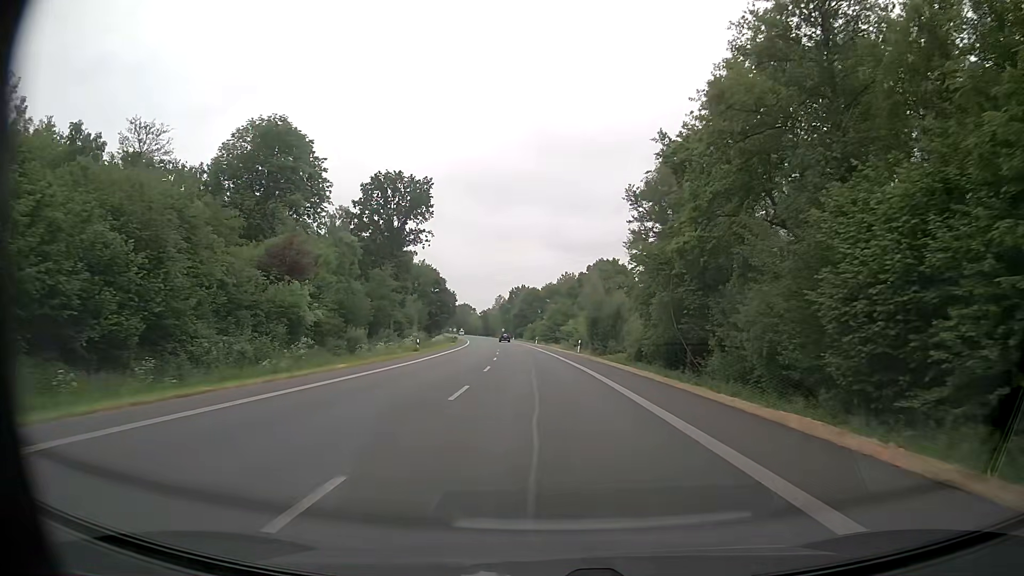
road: primary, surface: asphalt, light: Day
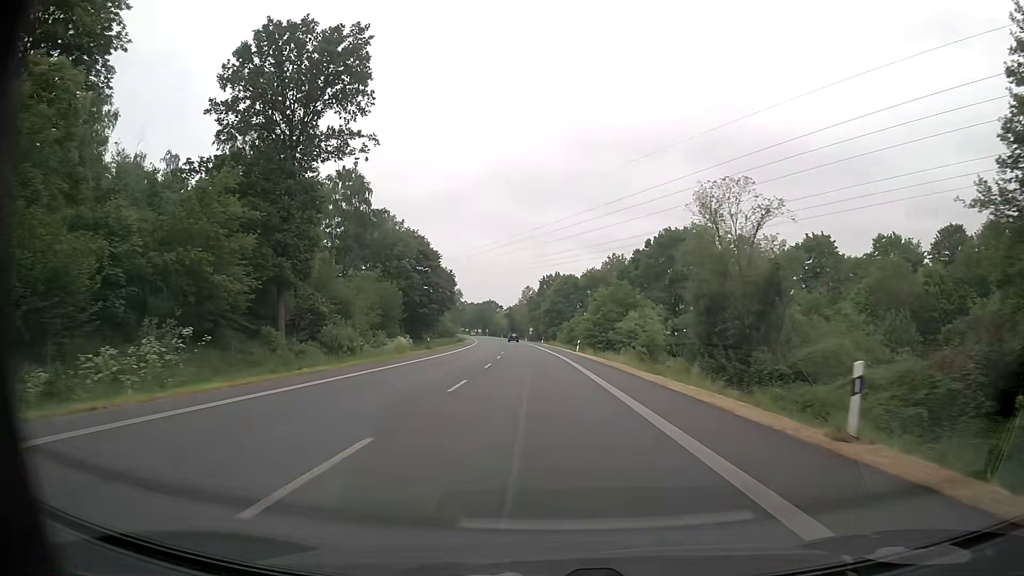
(-1.2, +45.0) m; -3°
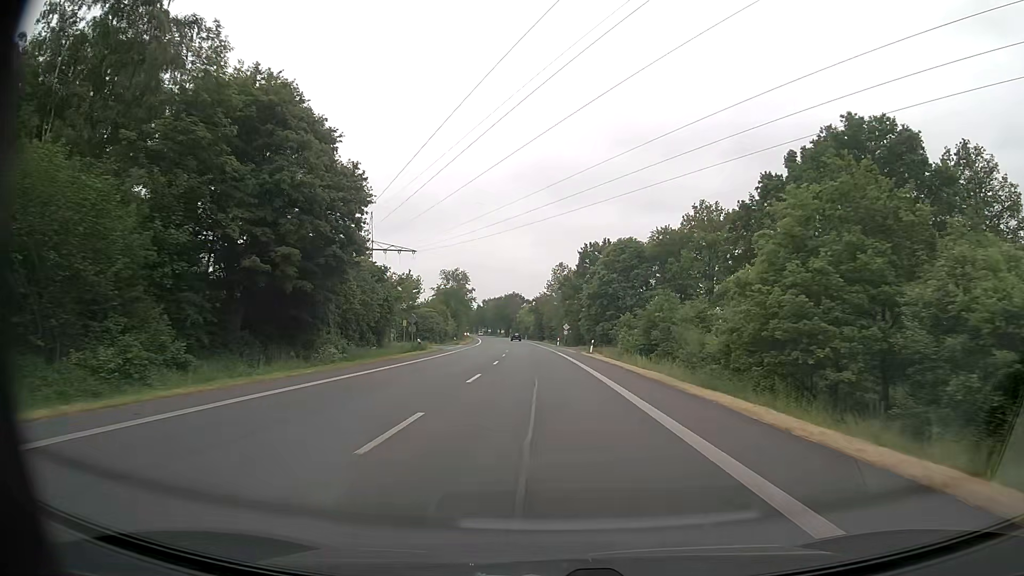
(-1.5, +56.2) m; -3°
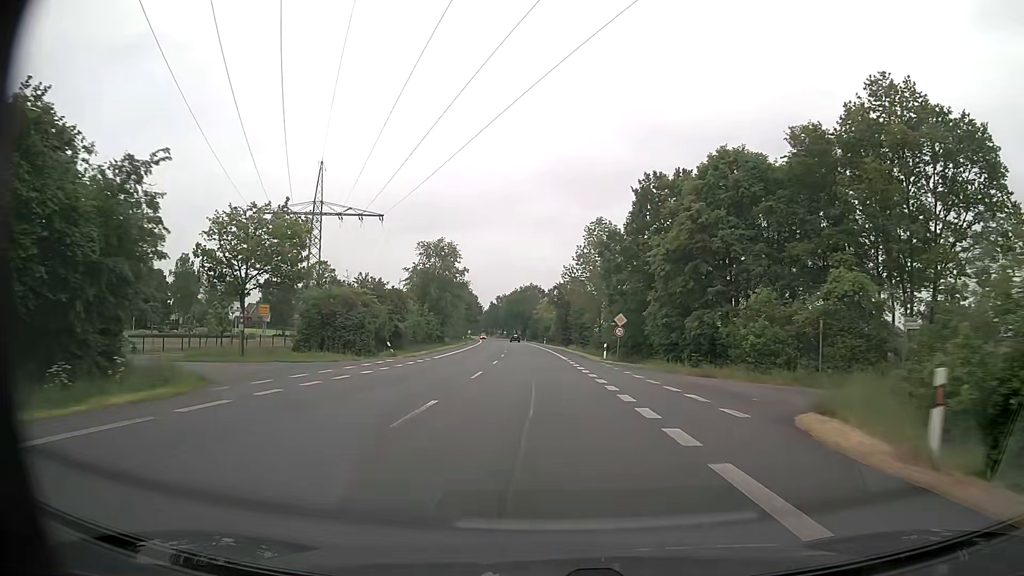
(-0.7, +45.0) m; -2°
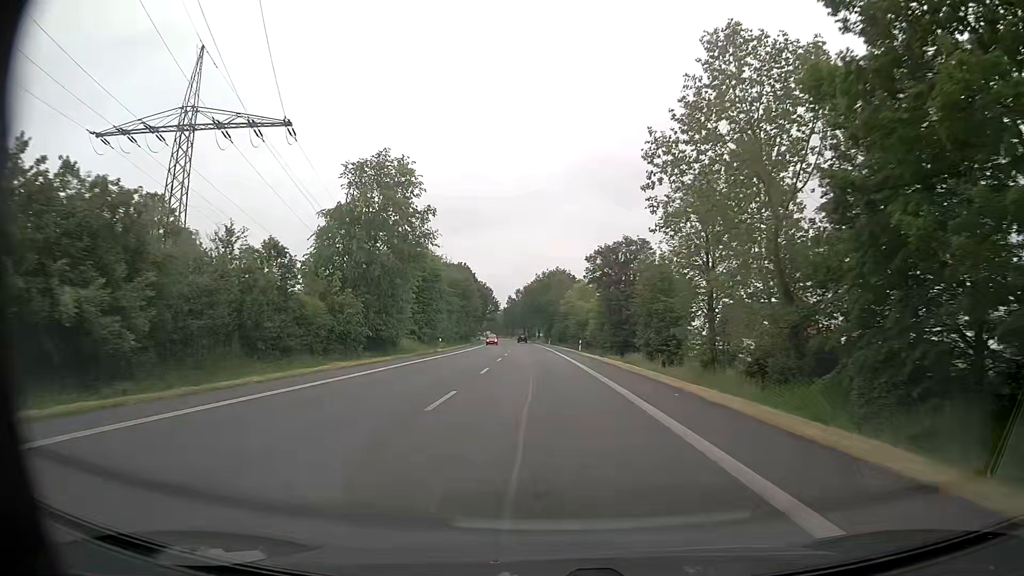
(-1.0, +45.0) m; -2°
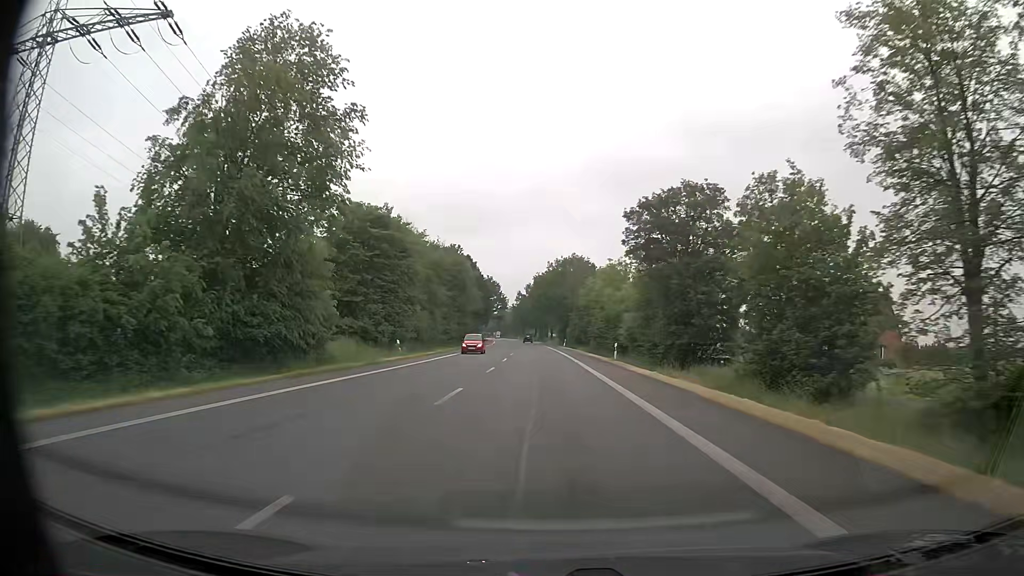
(-0.3, +22.5) m; -1°
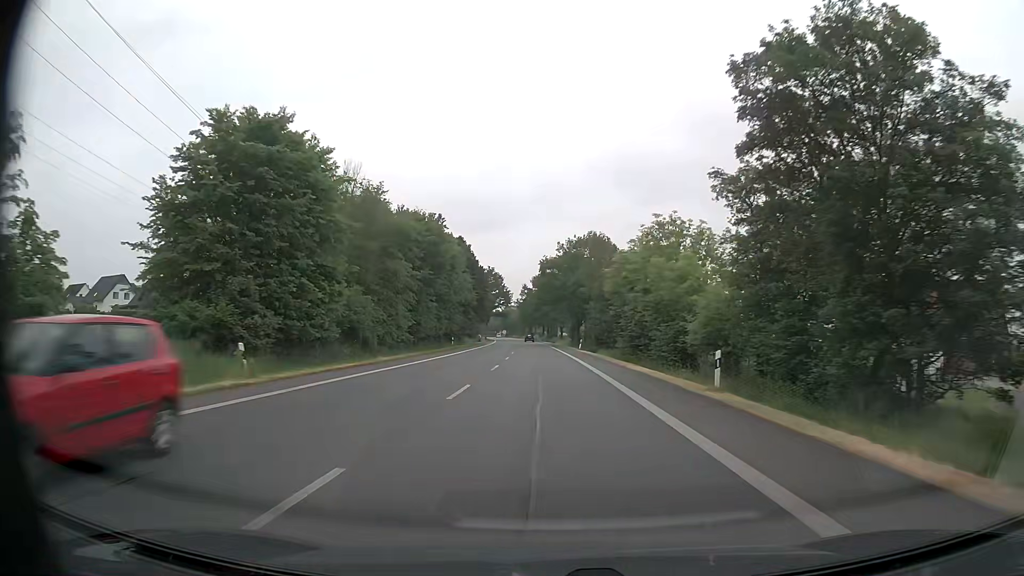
(-0.2, +22.5) m; -1°
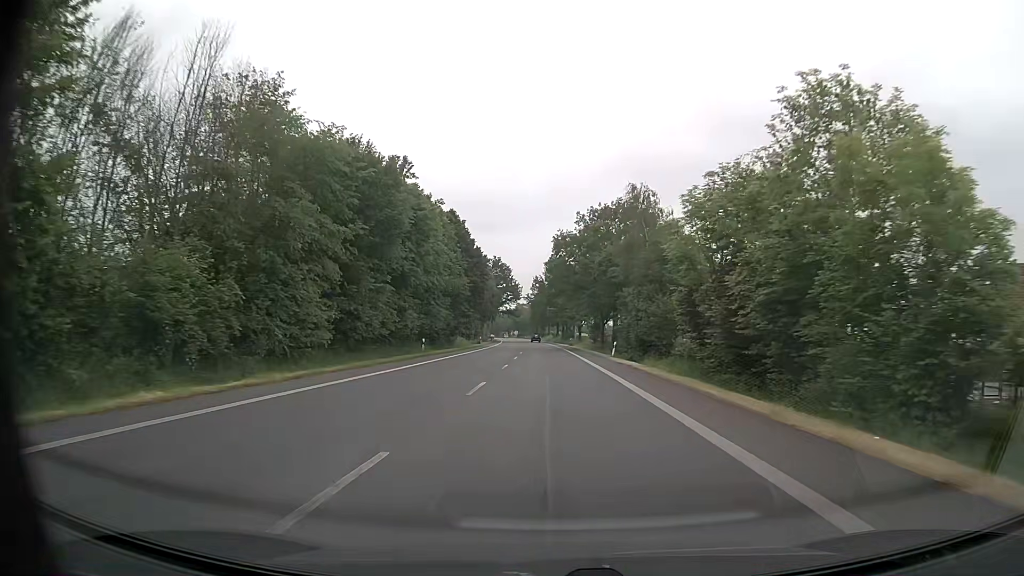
(-0.1, +22.5) m; -1°
(0, +10) (0, +20) (0, +30) (0, +40) (-1, +50) (-1, +60) (-1, +70) (-1, +80) (-2, +90) (-2, +100) m
